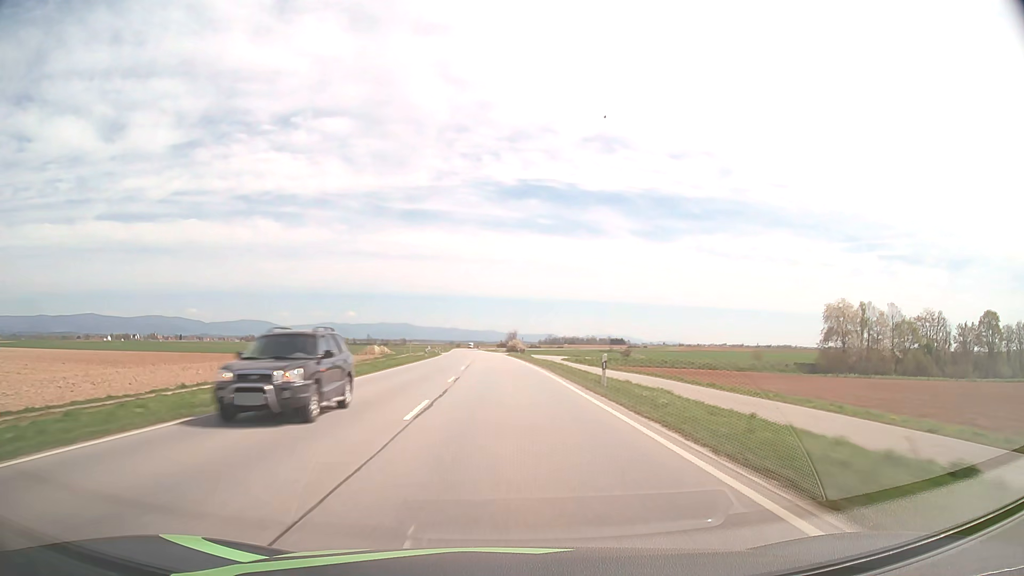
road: primary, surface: asphalt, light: Day
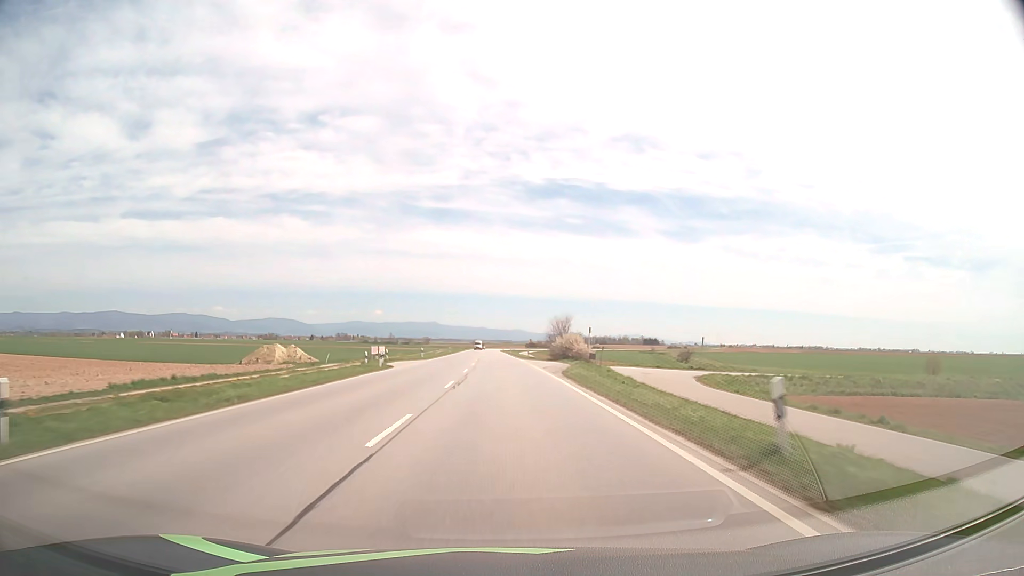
(-1.3, +63.7) m; -2°
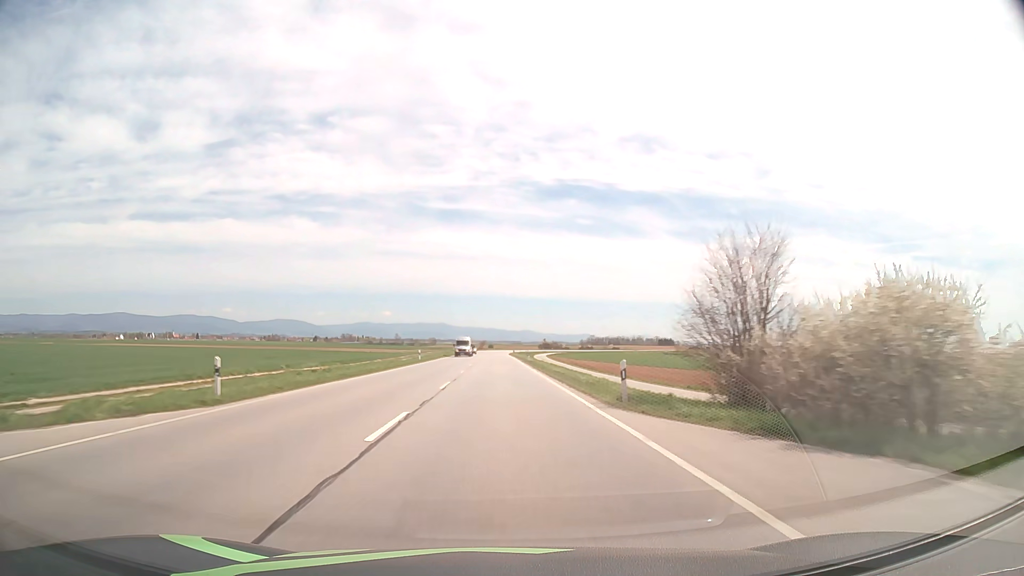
(-0.4, +47.9) m; -1°
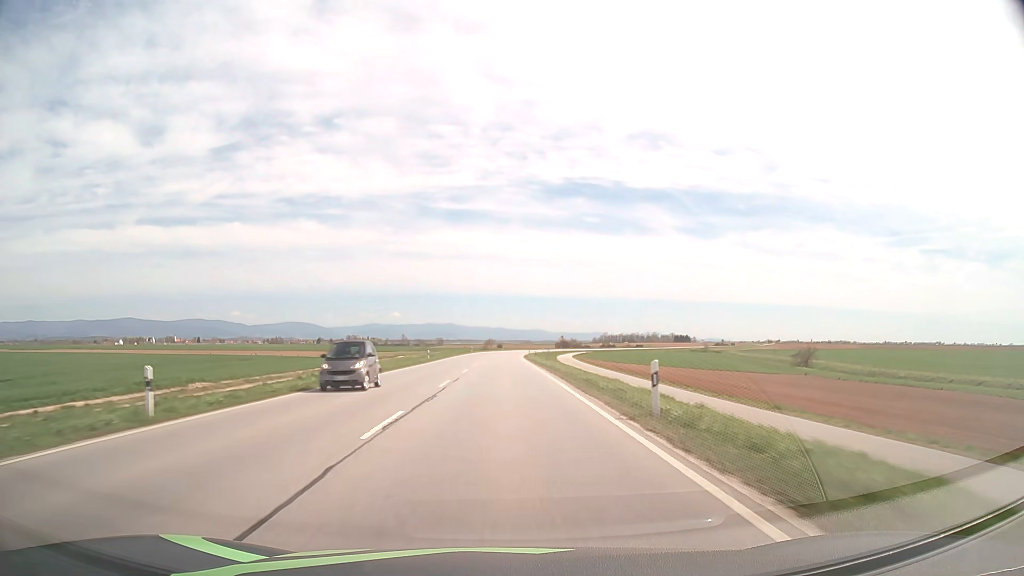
(-0.5, +48.0) m; -1°
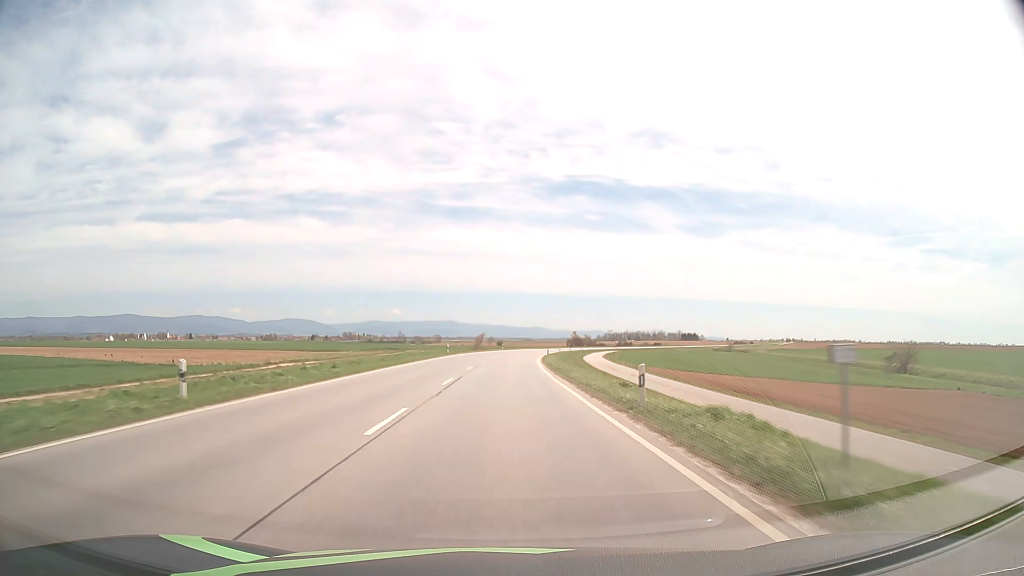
(0.0, +48.0) m; 0°
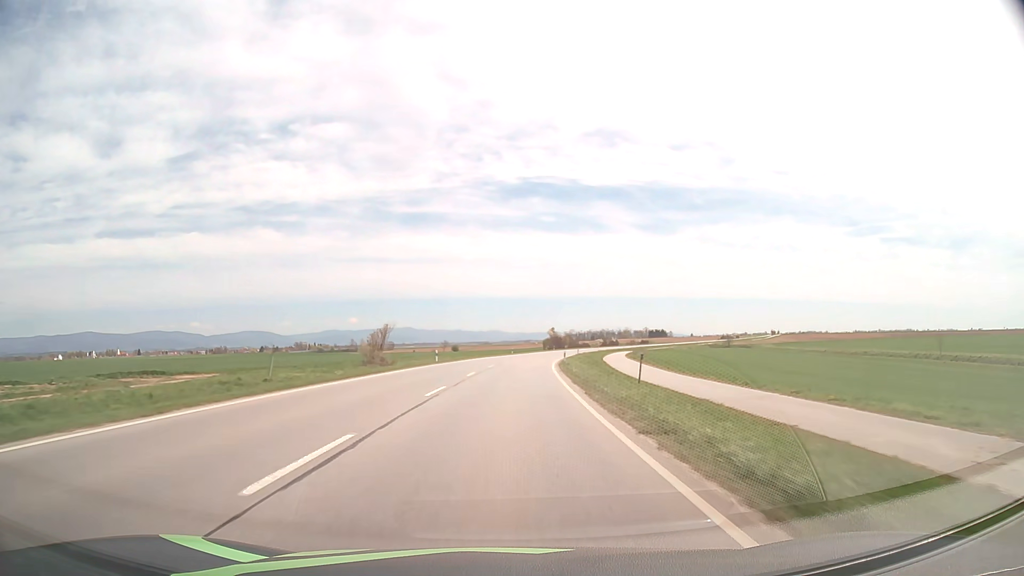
(+1.4, +64.1) m; +3°
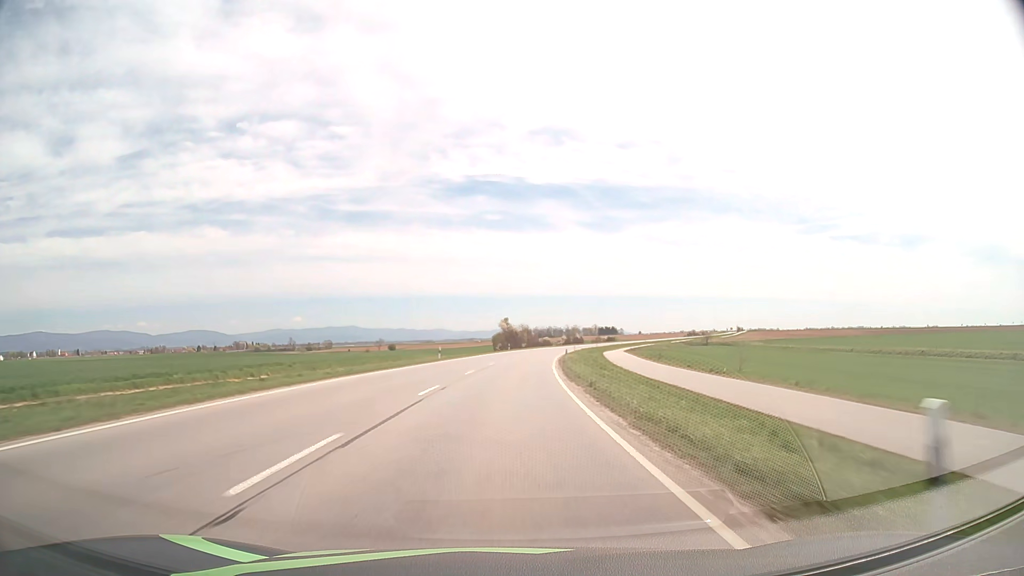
(+1.8, +48.0) m; +5°
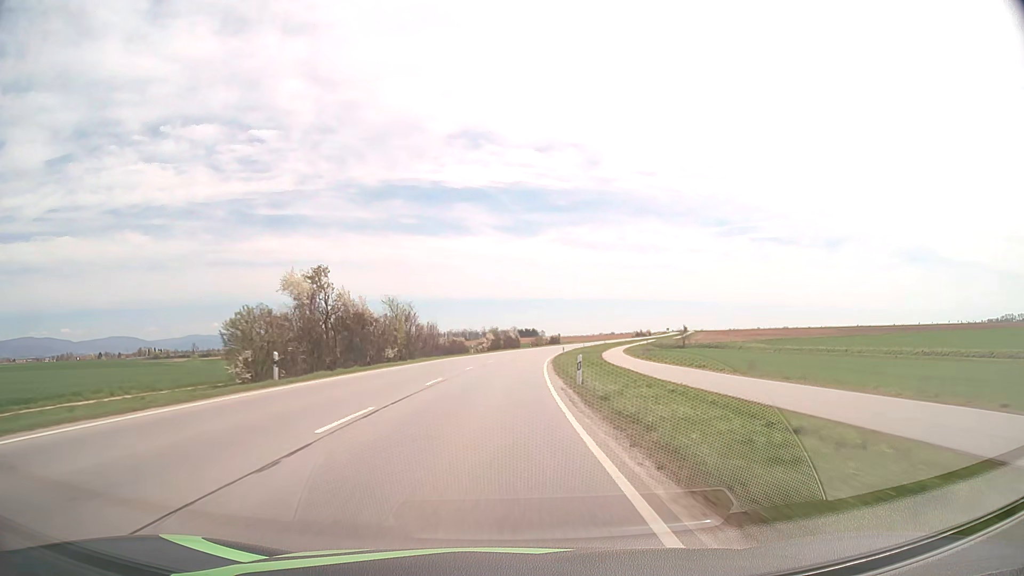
(+5.6, +79.5) m; +7°
